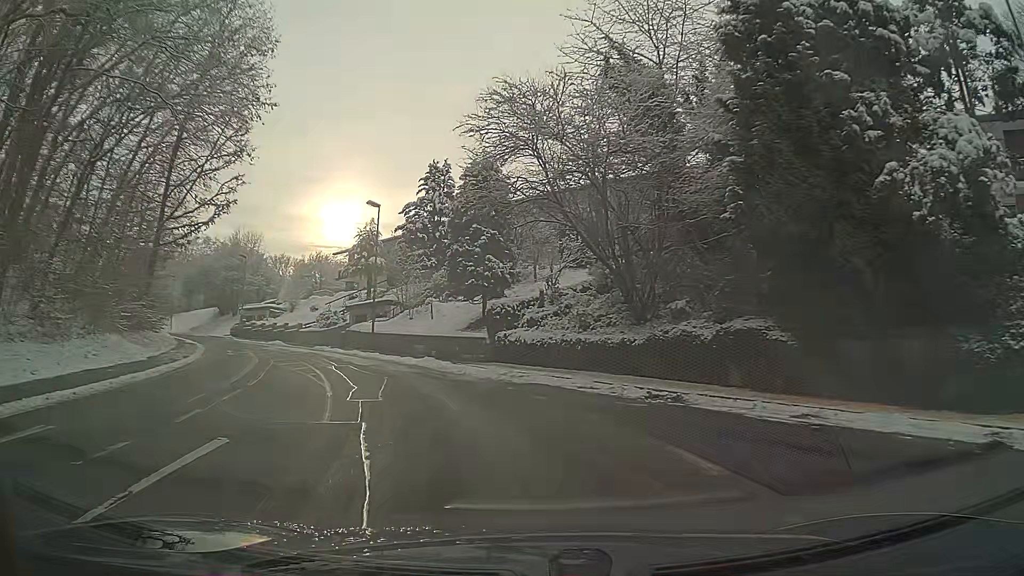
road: residential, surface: asphalt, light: Day
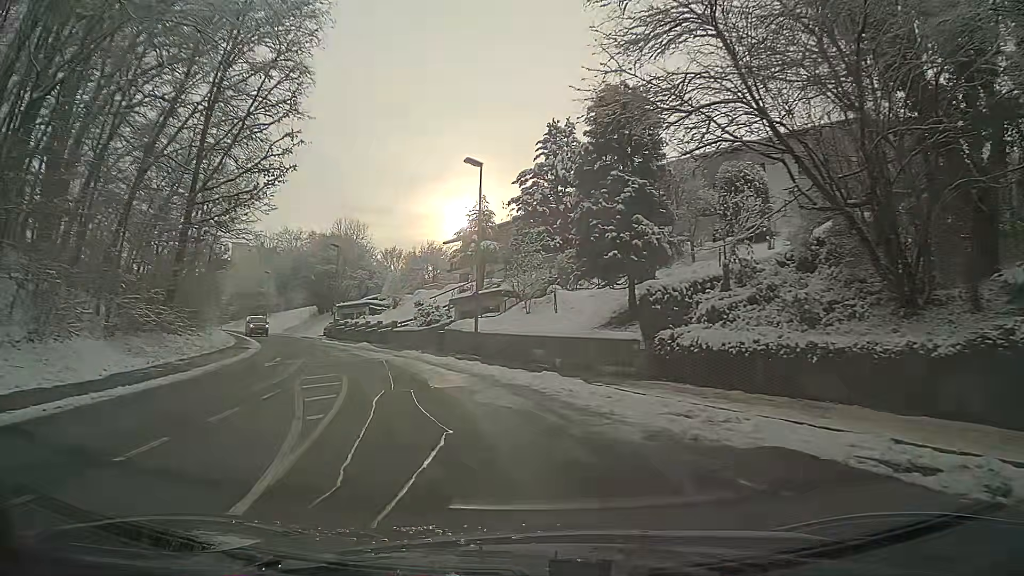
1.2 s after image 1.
(-1.0, +9.4) m; -11°
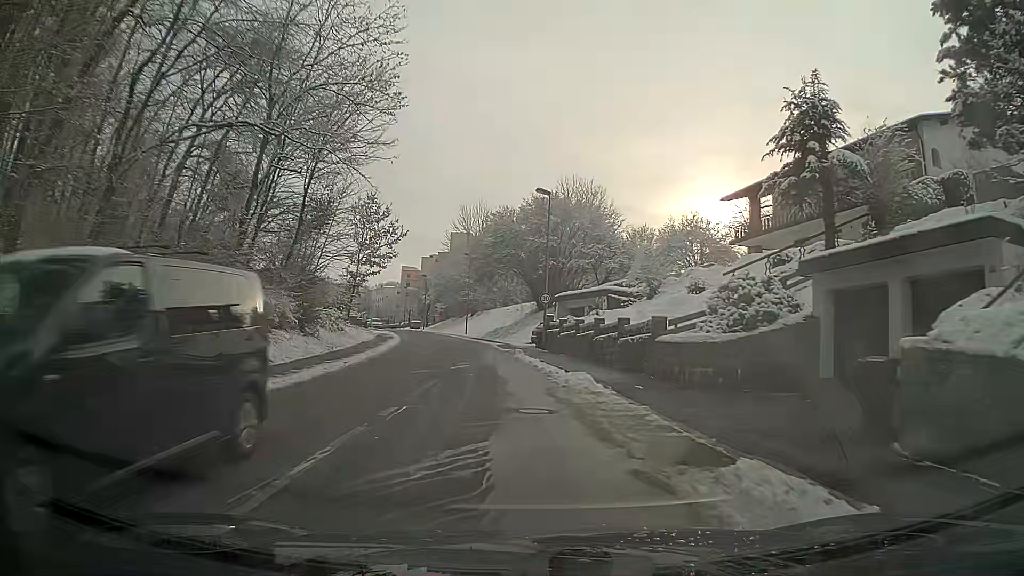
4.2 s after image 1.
(-4.7, +24.6) m; -19°
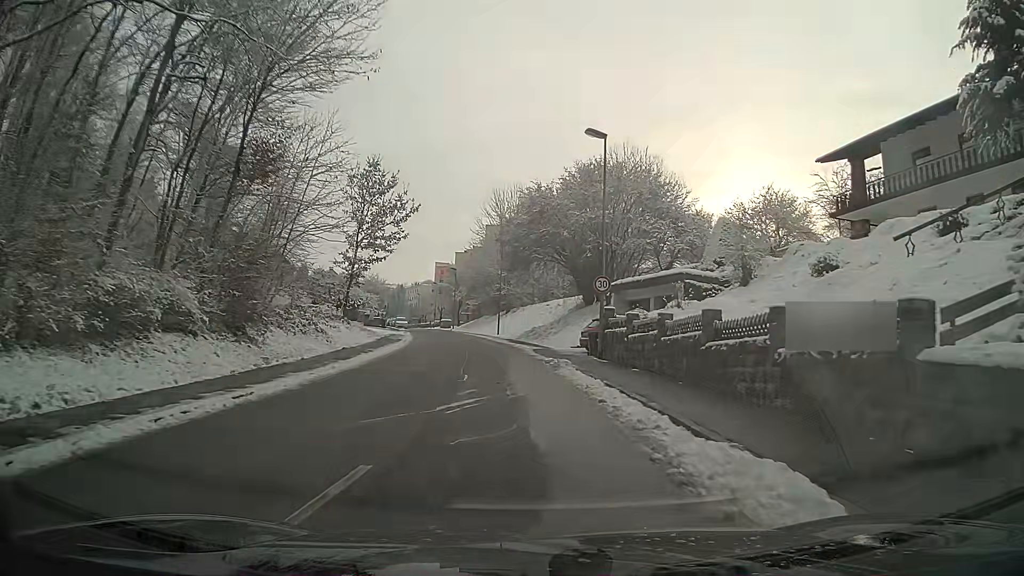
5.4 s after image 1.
(-0.3, +10.4) m; -3°
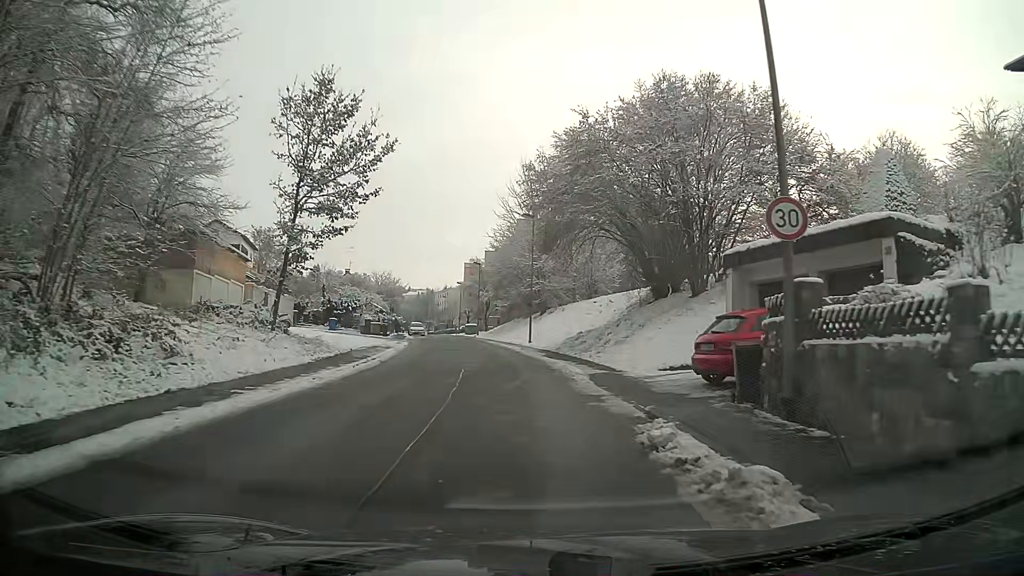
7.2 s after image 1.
(-0.4, +14.8) m; -3°
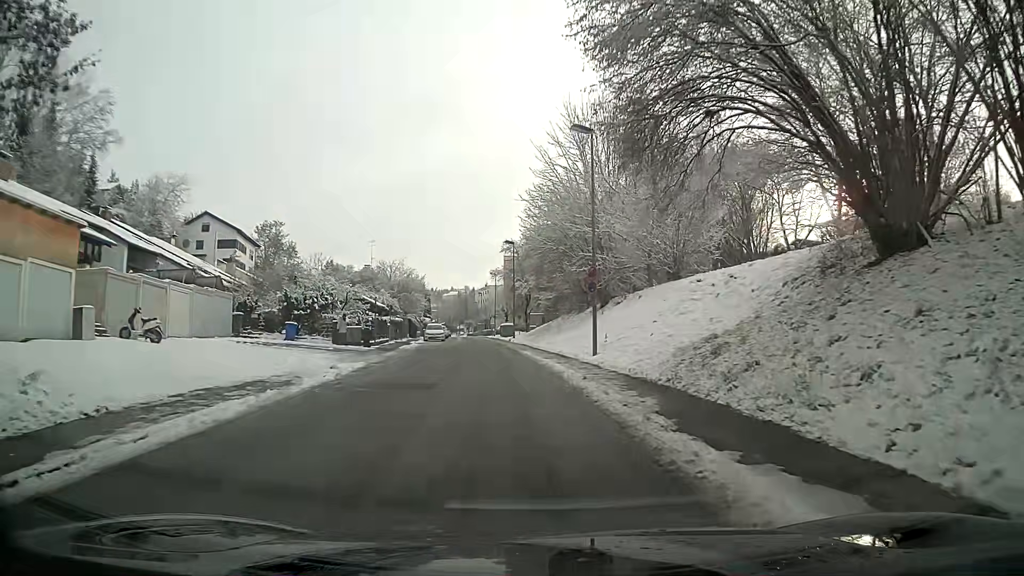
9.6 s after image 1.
(-0.7, +18.8) m; -4°
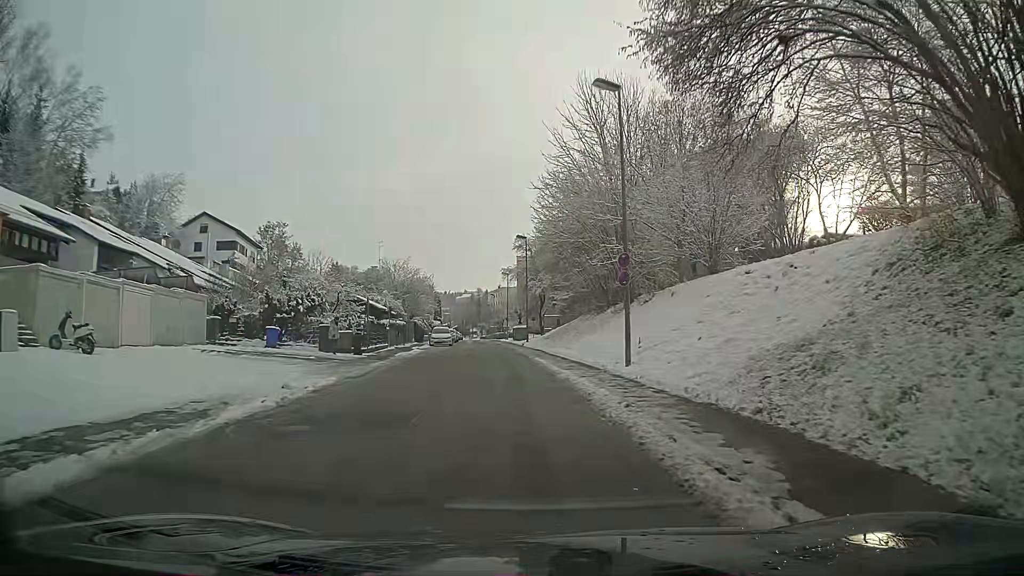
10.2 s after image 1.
(0.0, +4.7) m; -1°
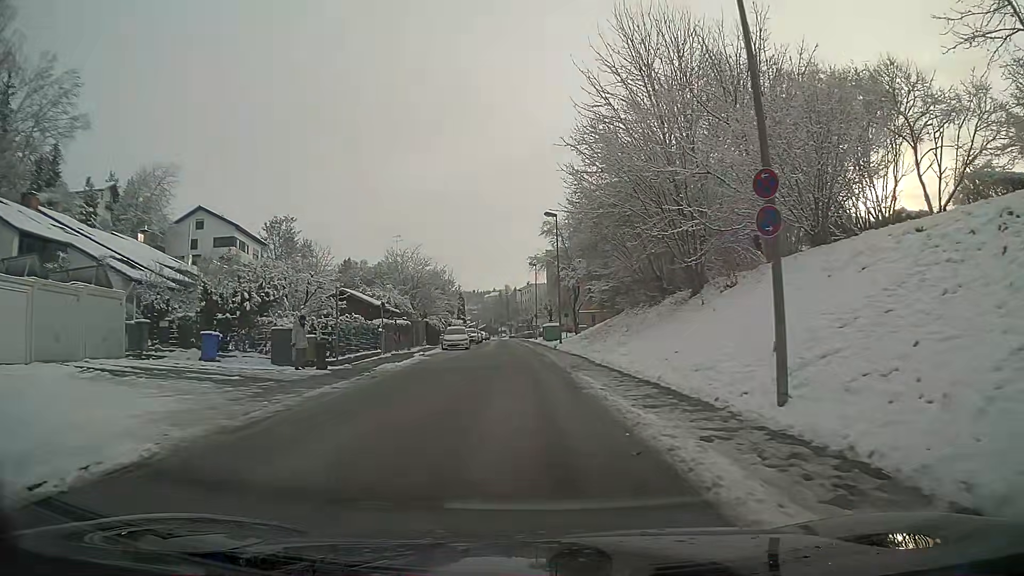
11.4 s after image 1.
(-0.2, +9.5) m; -2°
(0, +10) (0, +20) (-1, +30) (-1, +40) (-2, +50) (-2, +60) (-3, +70) (-3, +80) (-3, +90) (-4, +100) m
